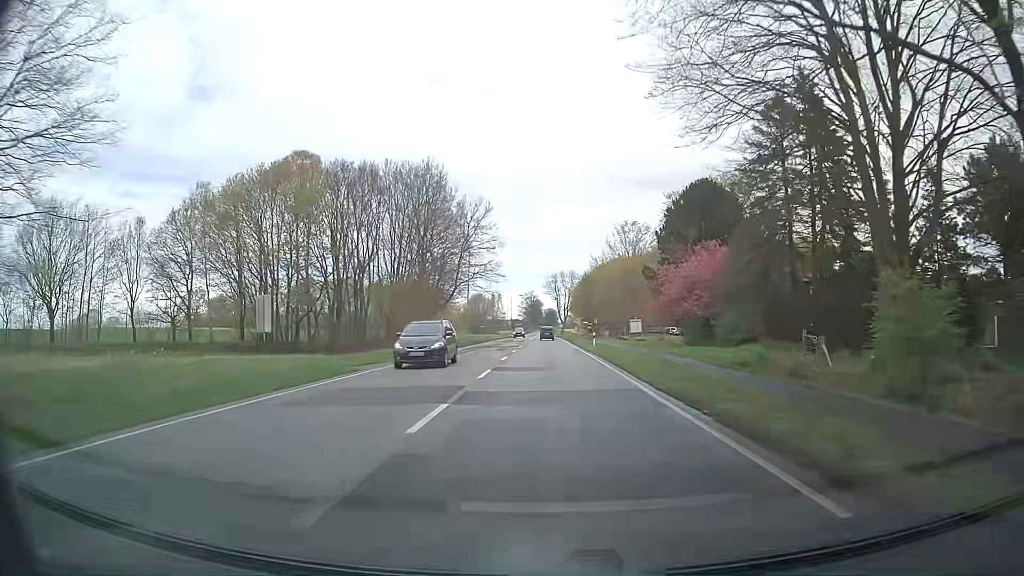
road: primary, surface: asphalt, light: Day
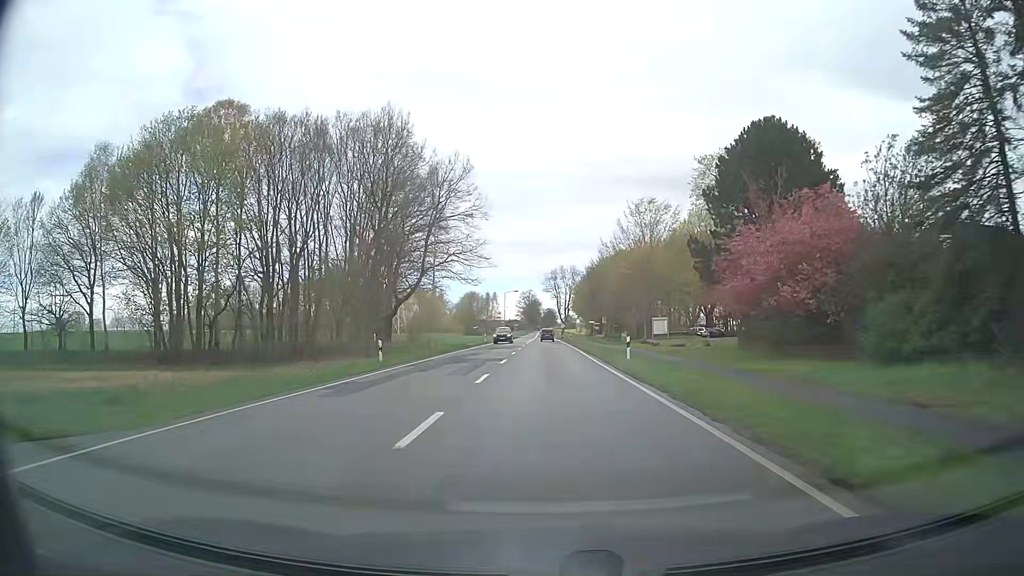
(-0.2, +19.0) m; -1°
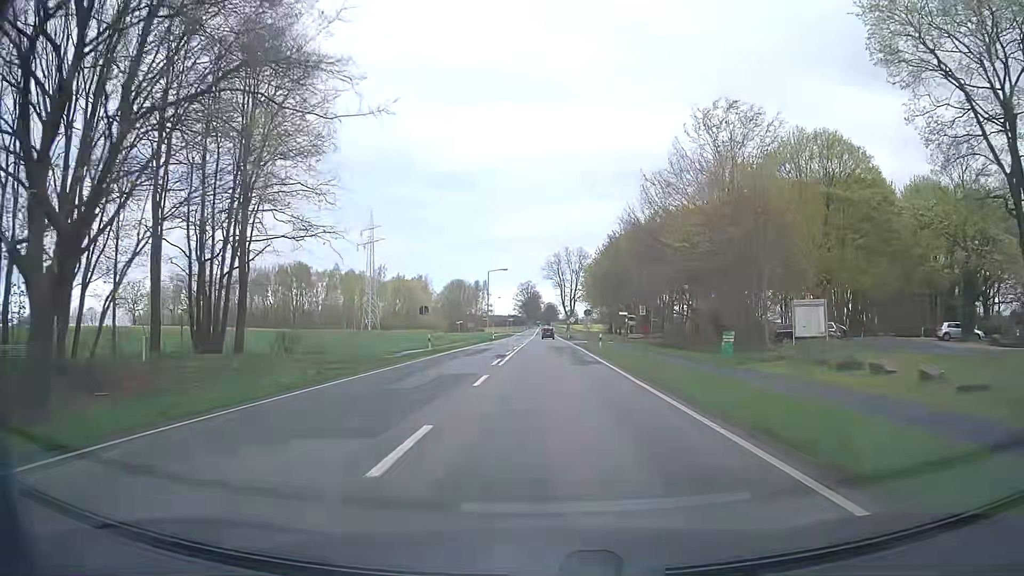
(+0.1, +38.7) m; 0°
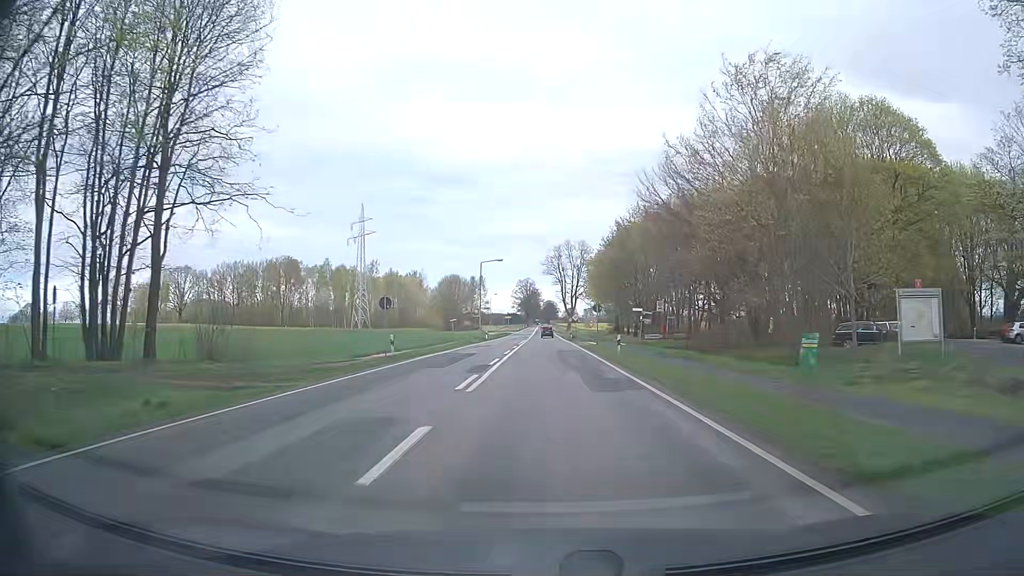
(0.0, +9.6) m; 0°
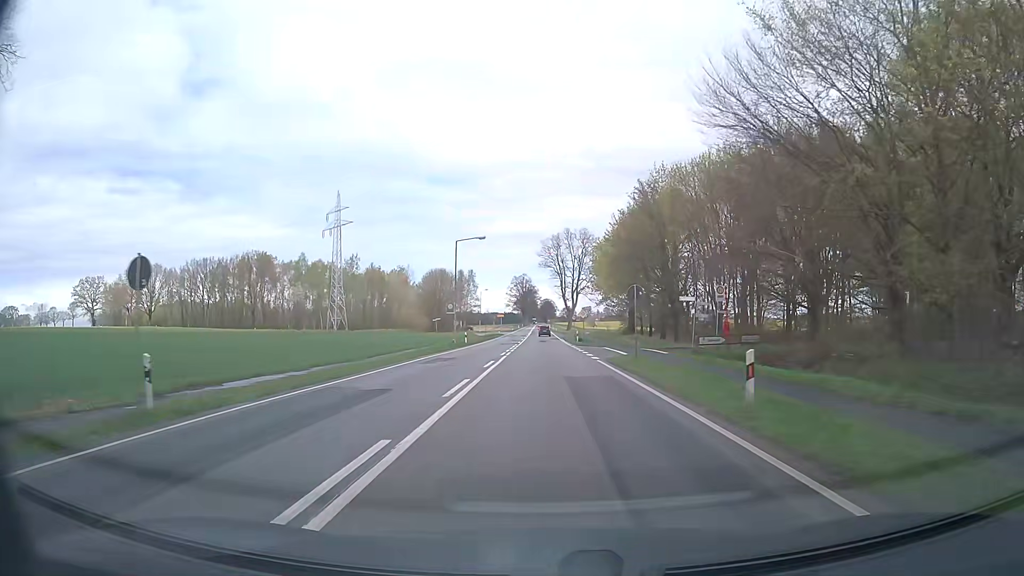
(+0.1, +19.1) m; 0°
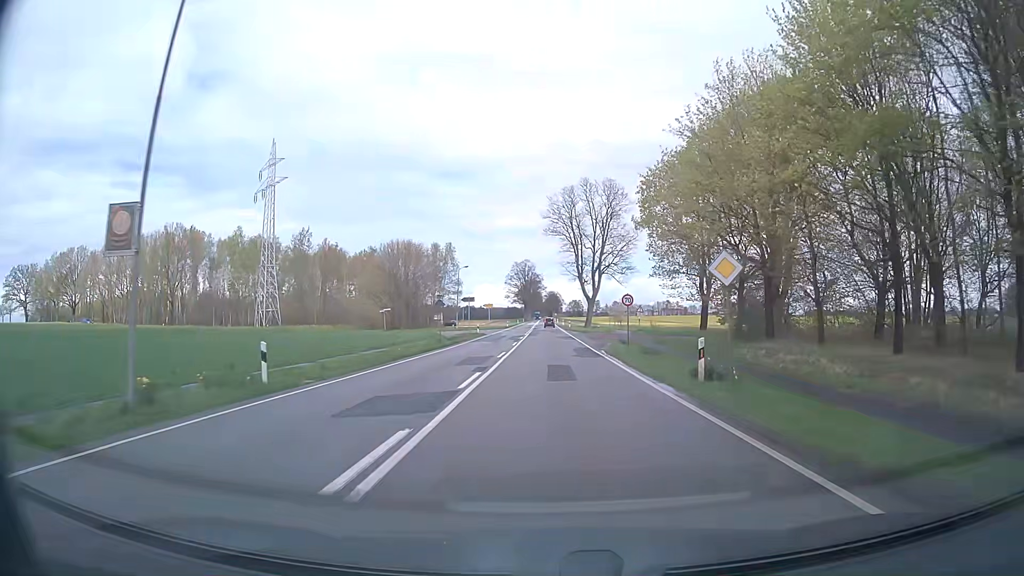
(-0.1, +45.1) m; 0°
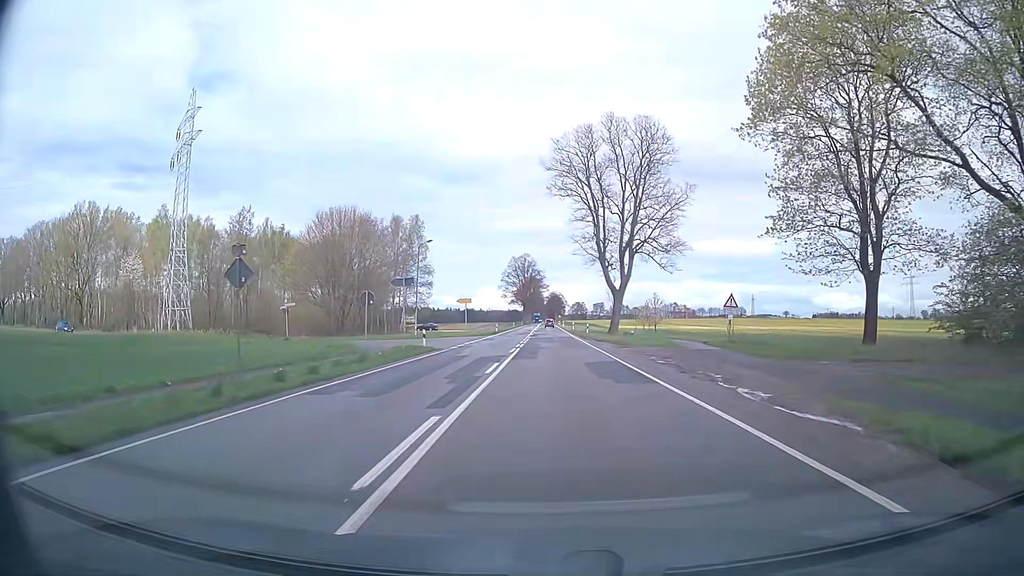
(-0.2, +32.5) m; 0°
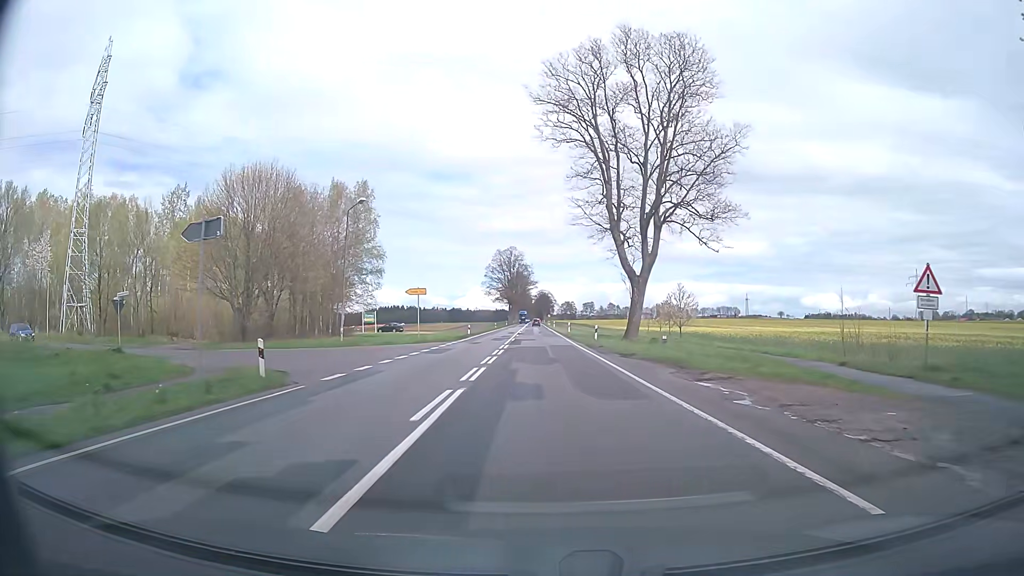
(+0.1, +20.1) m; +1°
(0, +10) (-1, +20) (-6, +28) (-14, +34) (-24, +37) (-33, +41) (-42, +45) (-51, +49) (-60, +53) (-69, +58) m
